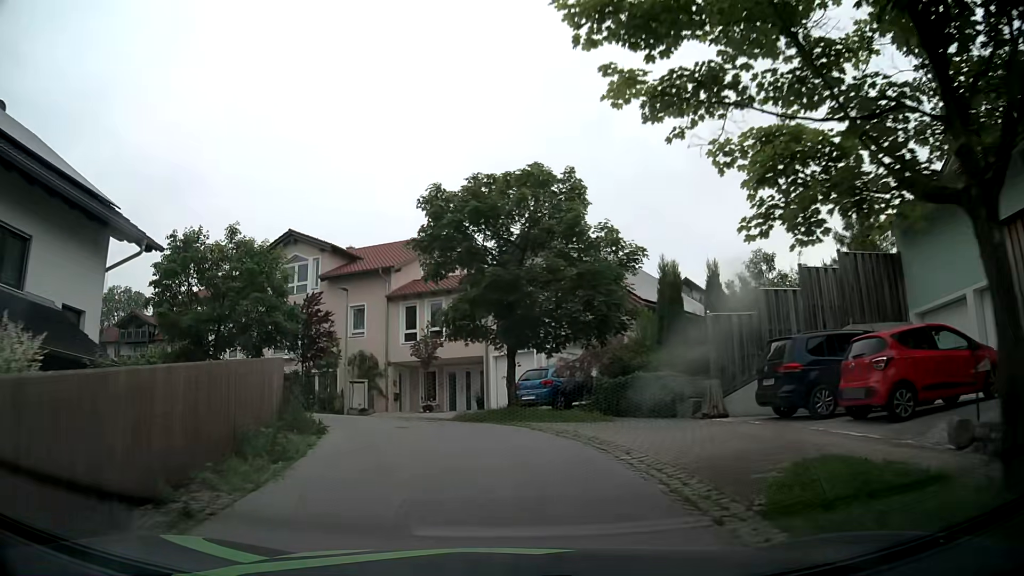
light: Day
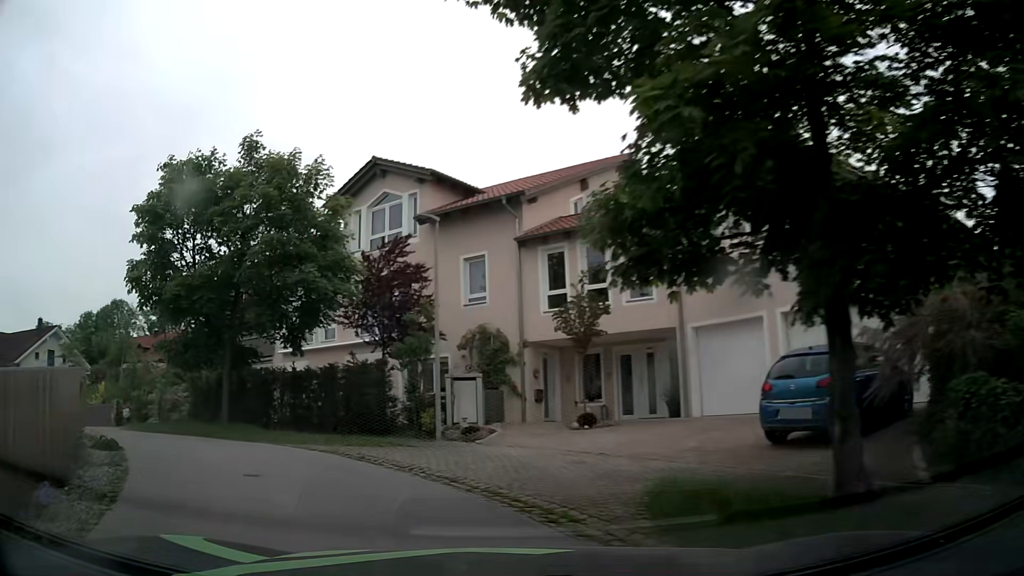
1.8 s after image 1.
(-0.7, +12.0) m; -13°
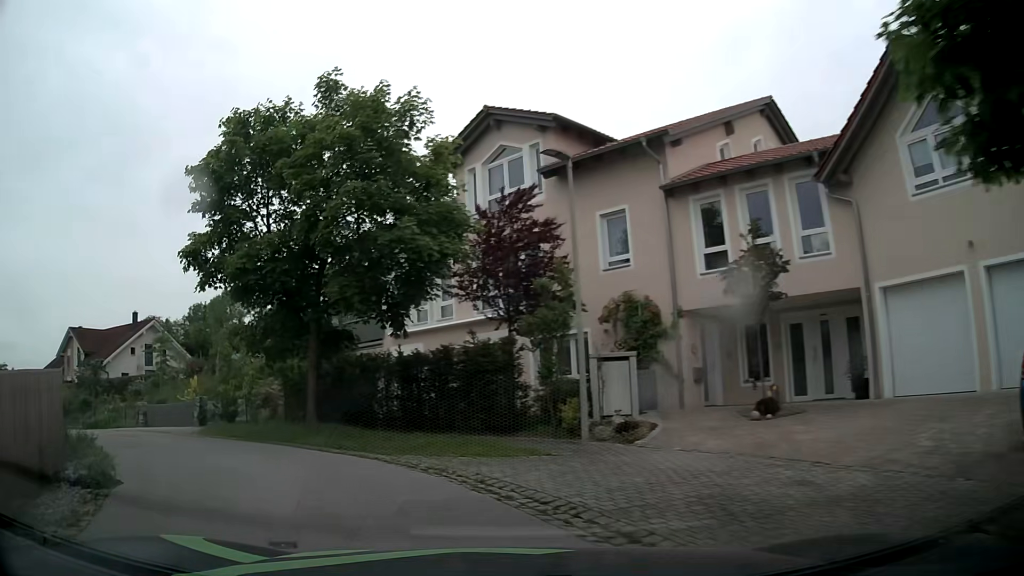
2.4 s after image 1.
(-0.4, +3.6) m; -11°
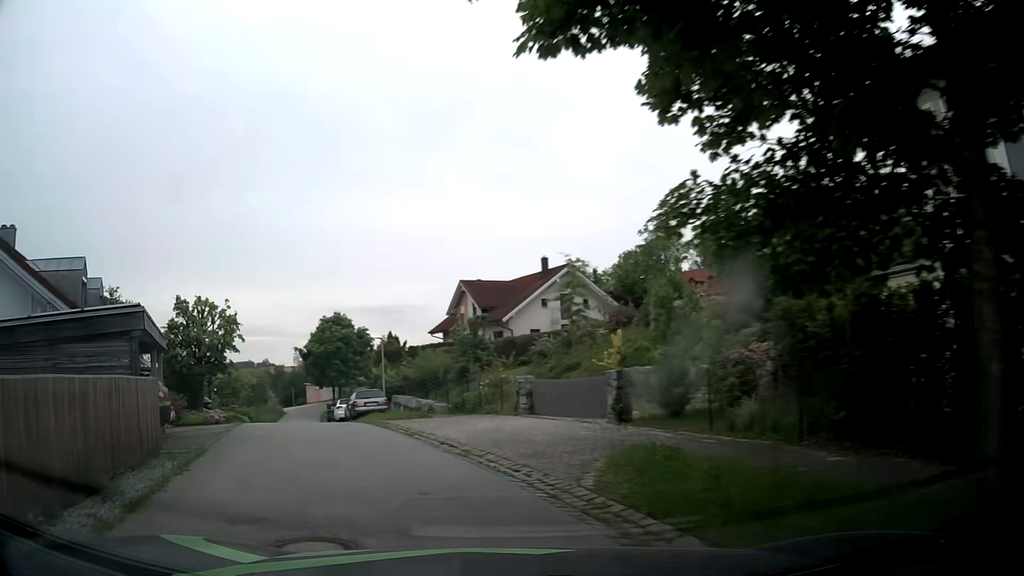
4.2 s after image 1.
(-3.7, +10.7) m; -39°
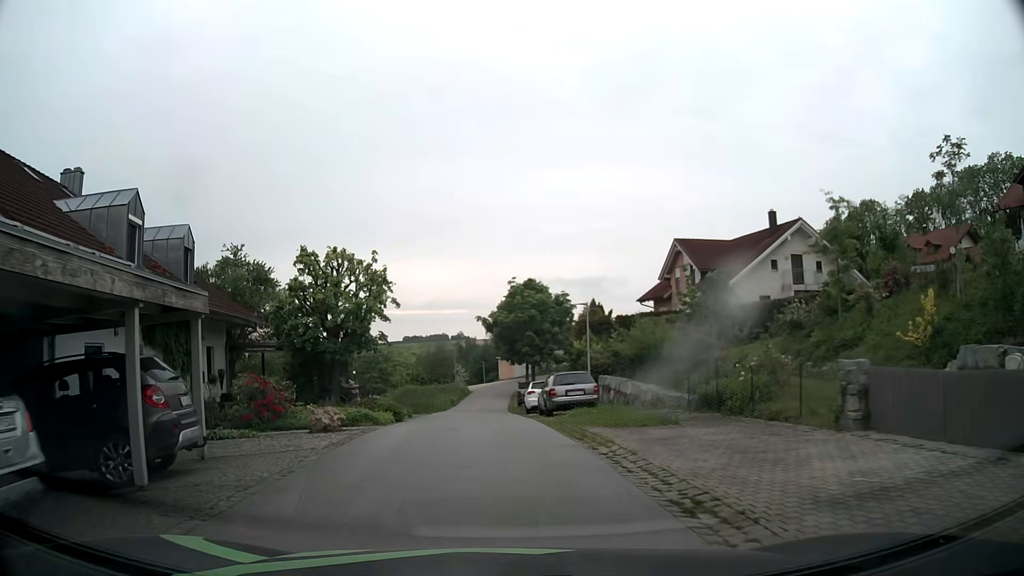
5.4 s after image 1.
(-1.4, +8.7) m; -15°
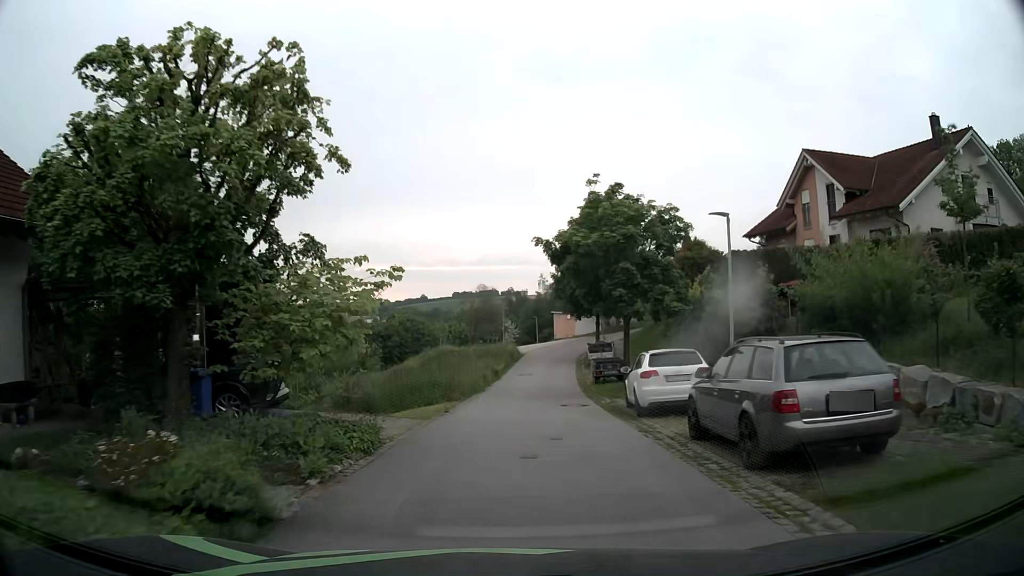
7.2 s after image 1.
(-1.0, +14.8) m; -5°
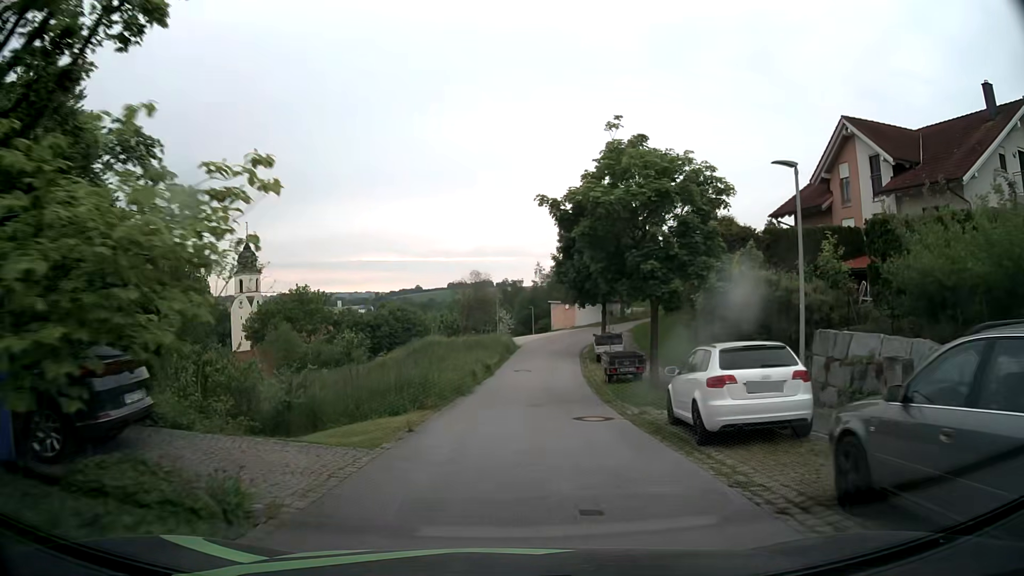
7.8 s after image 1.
(0.0, +5.2) m; 0°
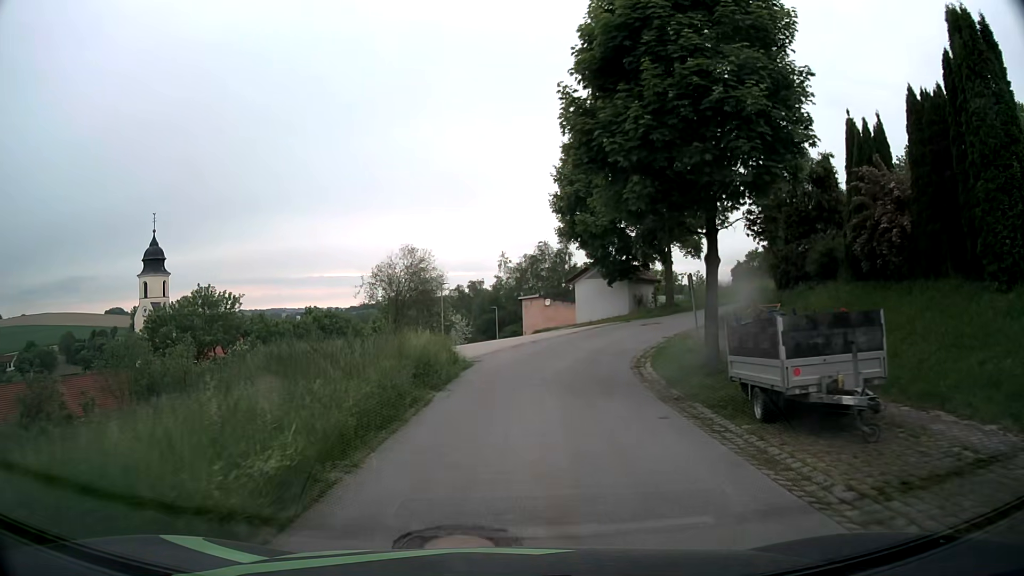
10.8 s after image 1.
(+0.7, +26.2) m; +3°
